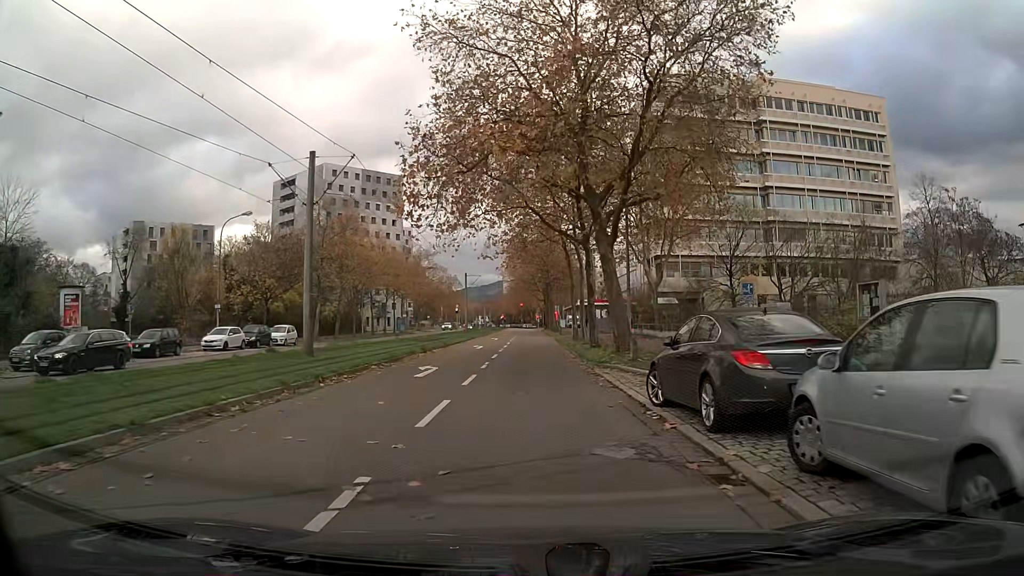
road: tertiary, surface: asphalt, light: Day
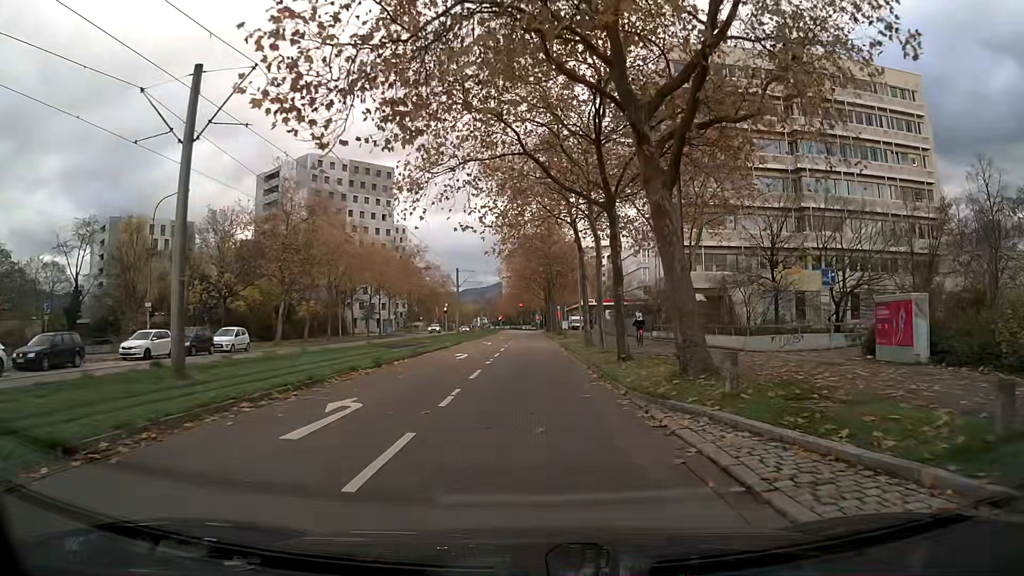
(0.0, +9.5) m; 0°
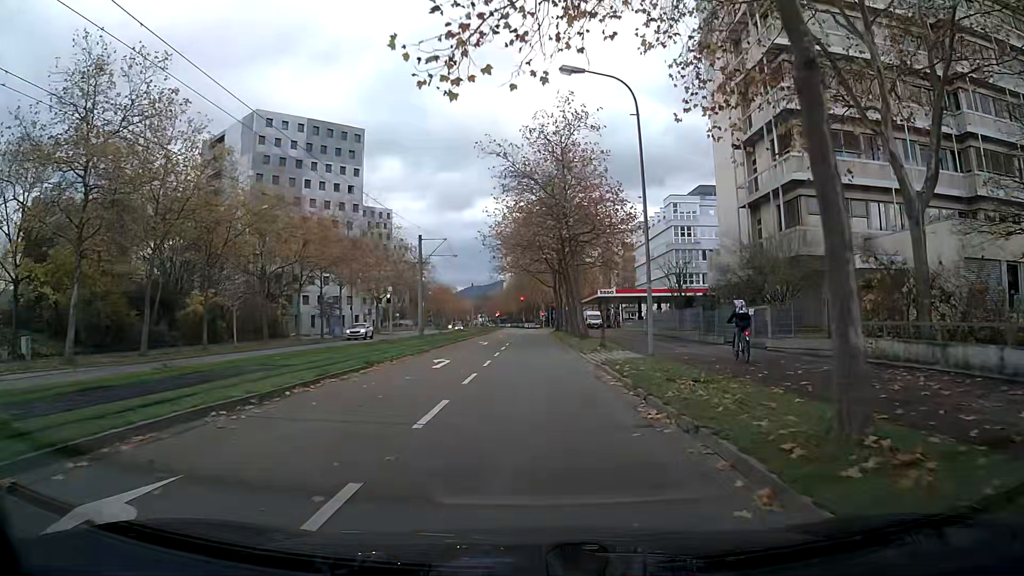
(0.0, +26.8) m; 0°
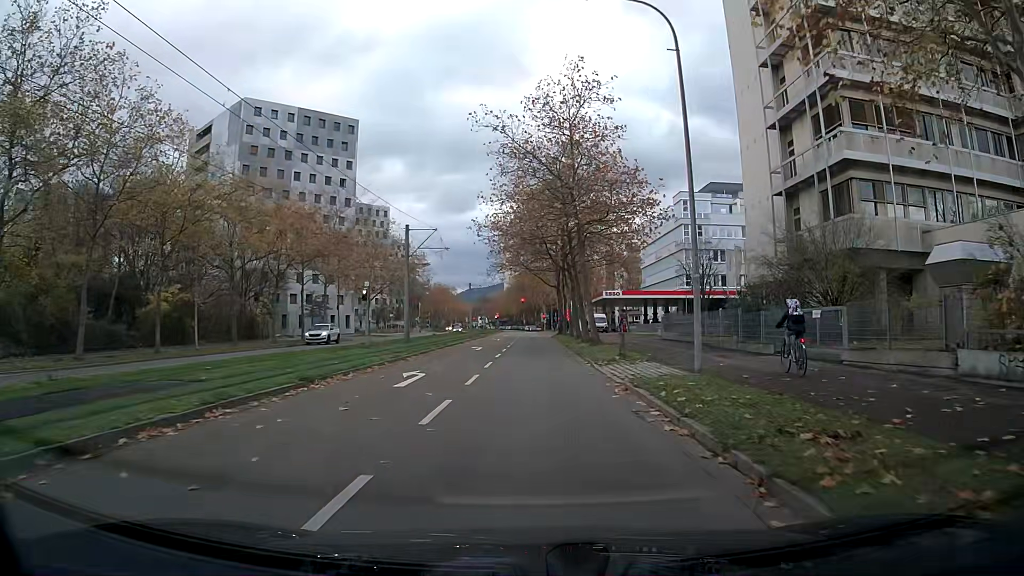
(0.0, +5.8) m; 0°
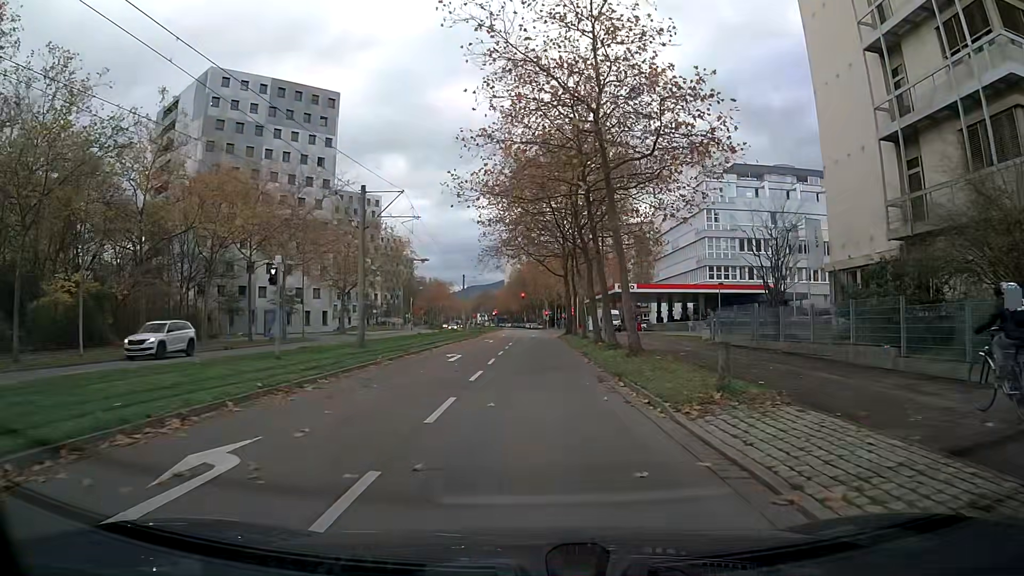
(0.0, +11.8) m; 0°
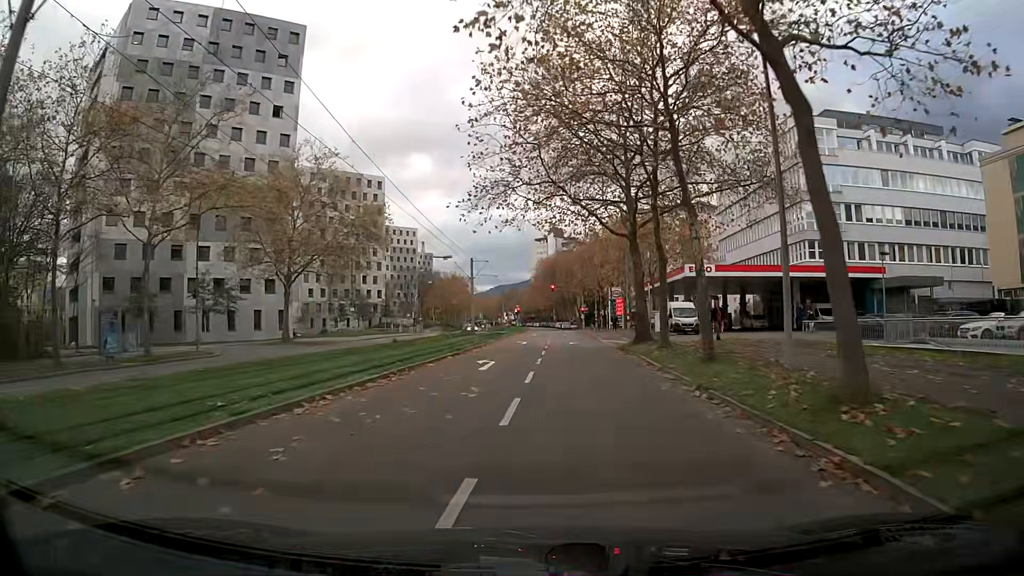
(-0.5, +24.2) m; -3°
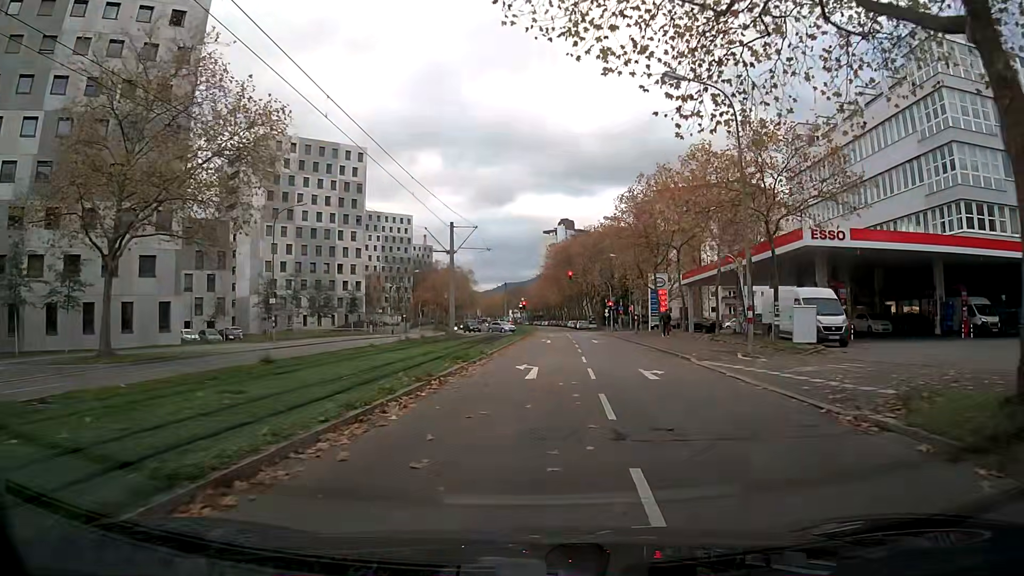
(-0.1, +23.5) m; 0°
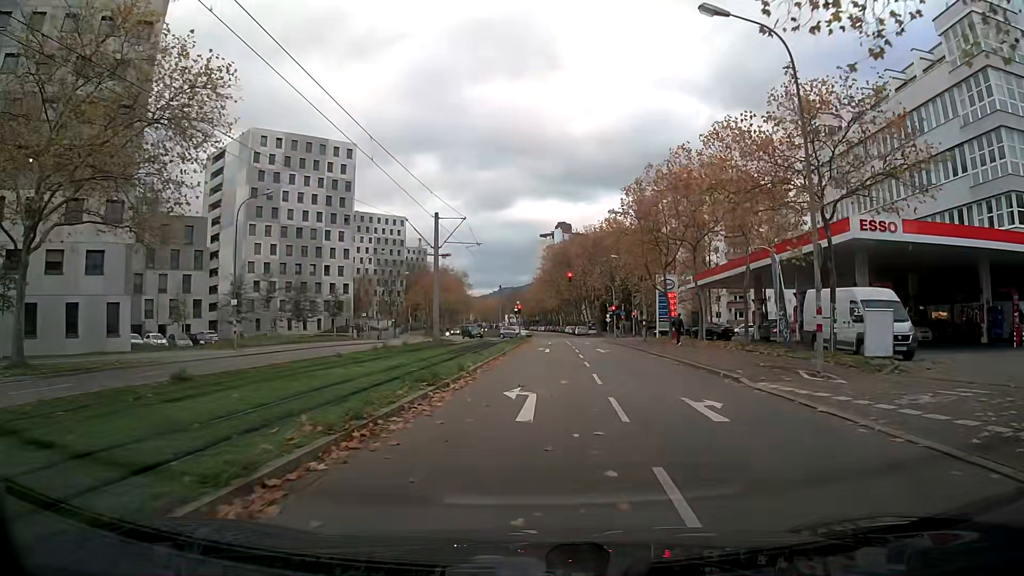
(0.0, +5.6) m; 0°
